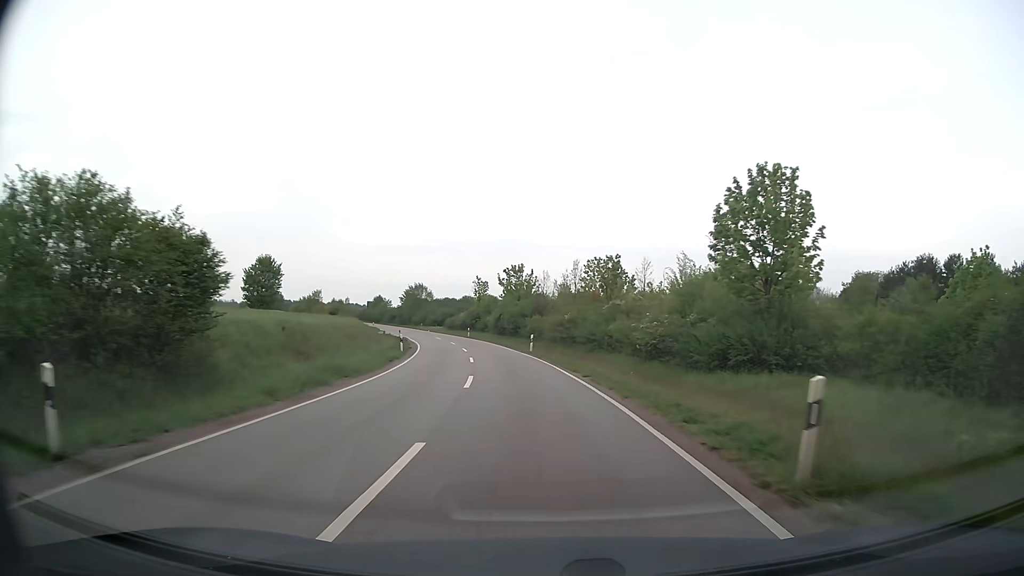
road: secondary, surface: asphalt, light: Day
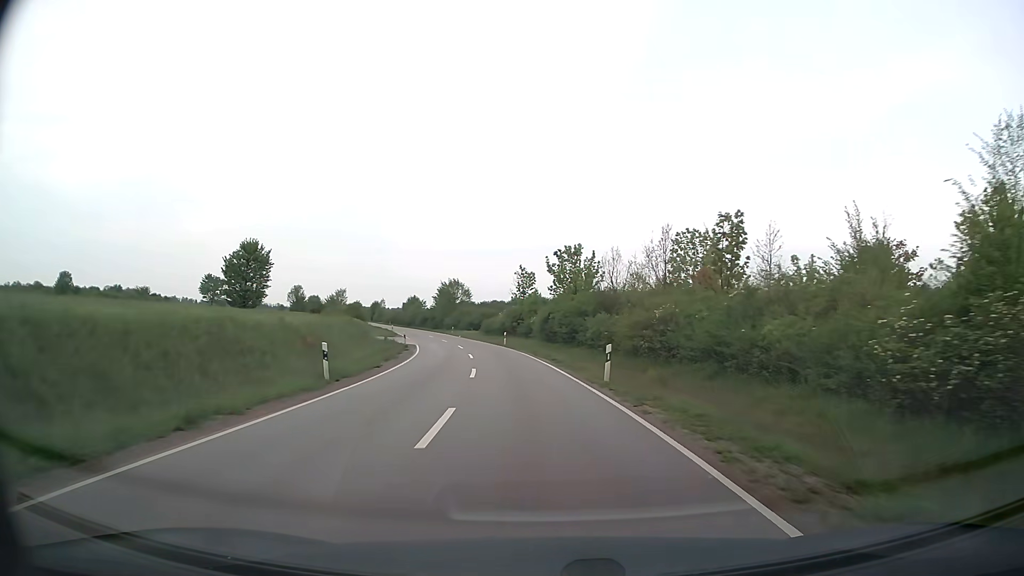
(-0.9, +21.0) m; -5°
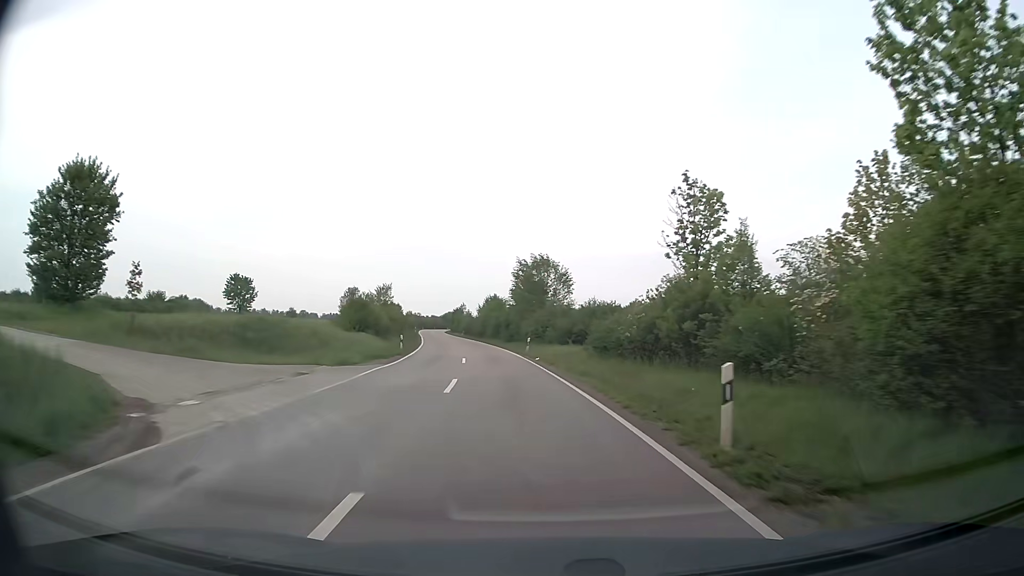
(-3.9, +44.2) m; -10°
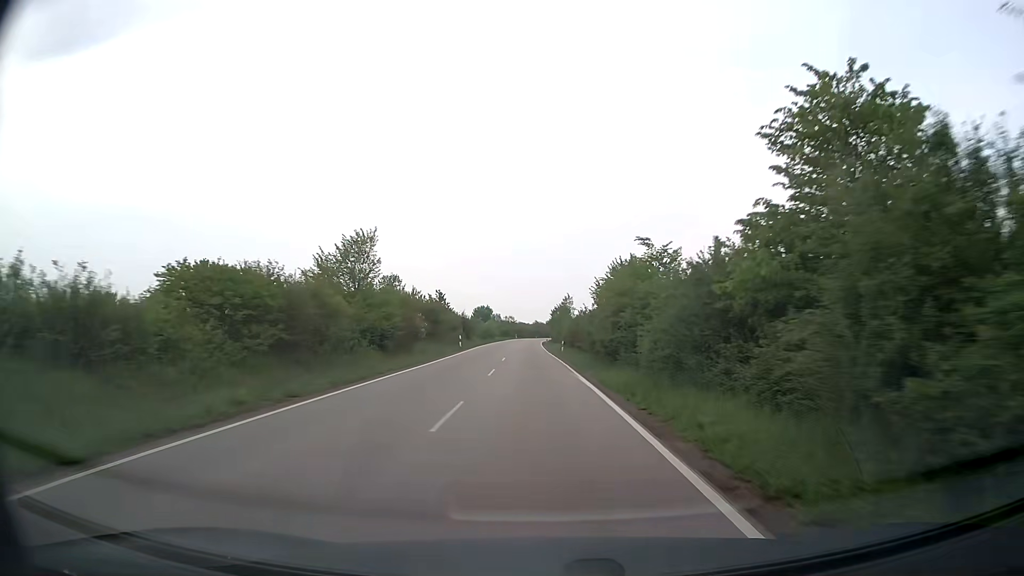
(-5.9, +57.8) m; -10°
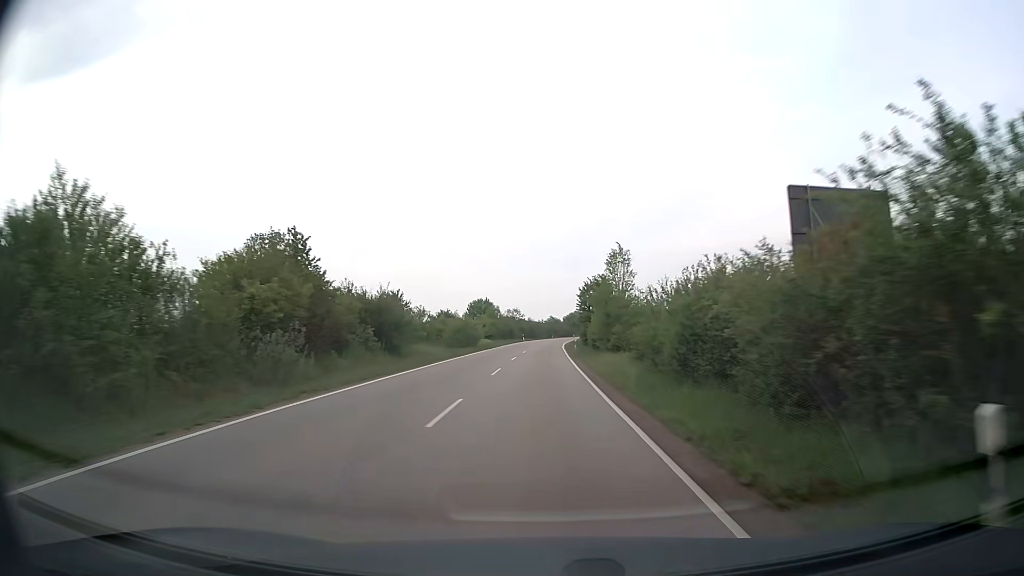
(-0.7, +48.2) m; -1°
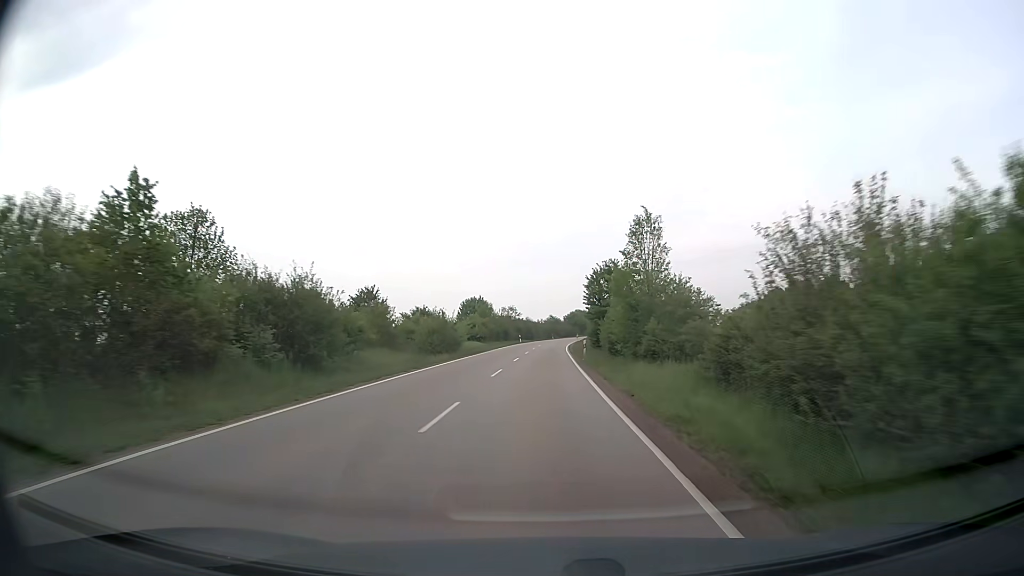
(0.0, +12.2) m; 0°
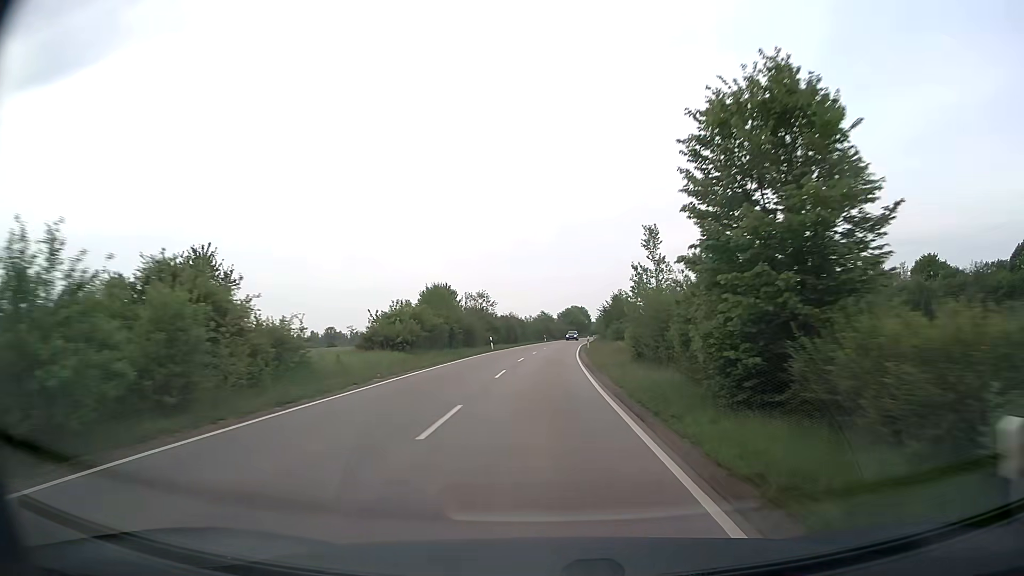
(+0.1, +36.8) m; +1°
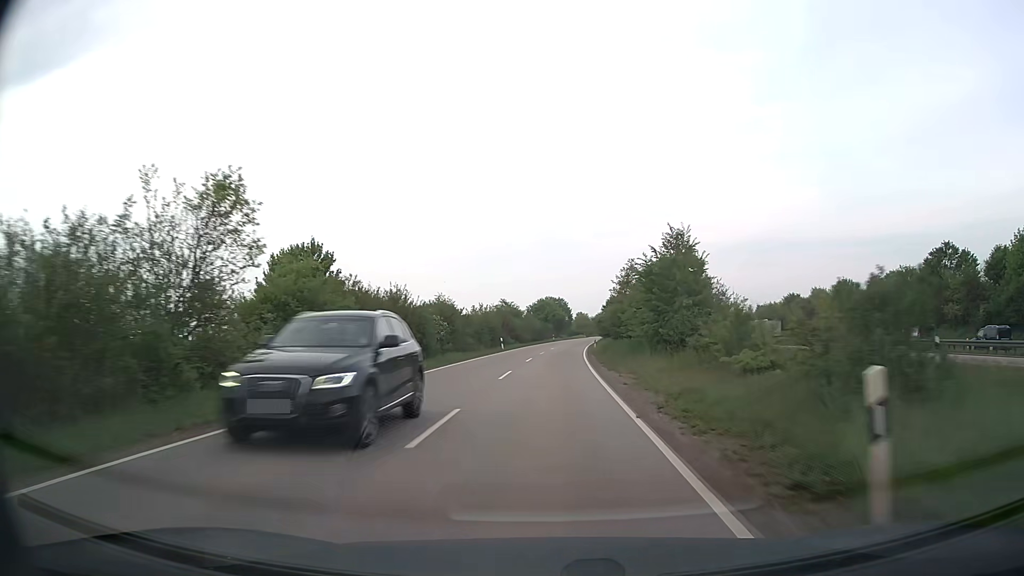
(+1.1, +49.1) m; +3°
(0, +10) (0, +20) (+1, +30) (+1, +40) (+2, +50) (+2, +60) (+3, +70) (+4, +80) (+5, +90) (+6, +100) m
